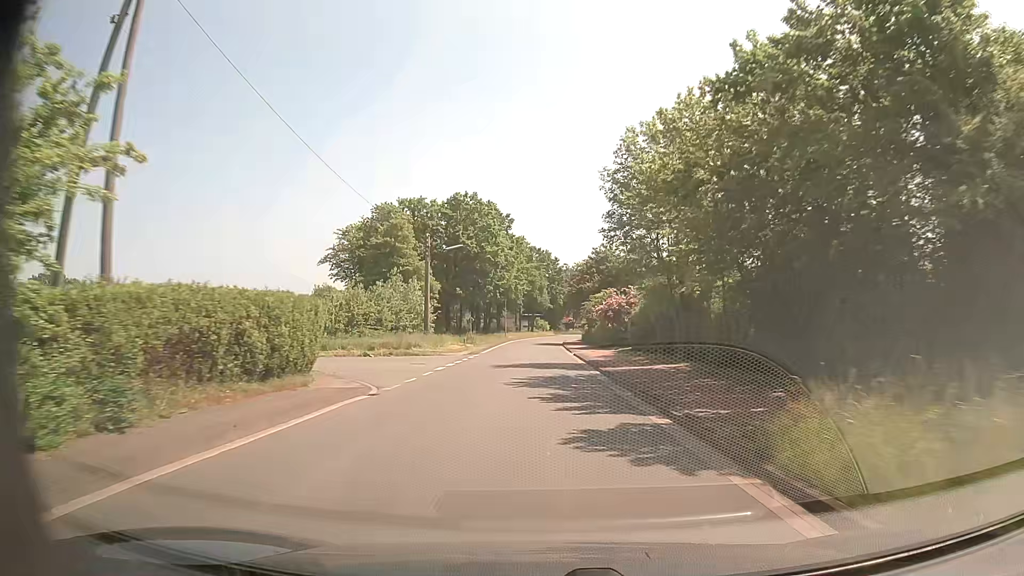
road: tertiary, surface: asphalt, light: Day
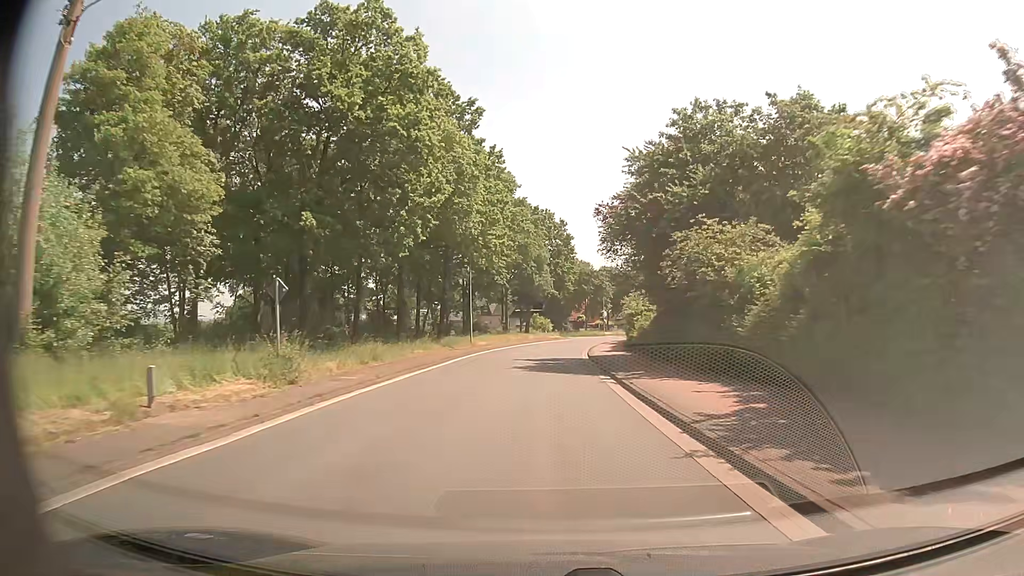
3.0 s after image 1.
(-0.5, +44.0) m; 0°
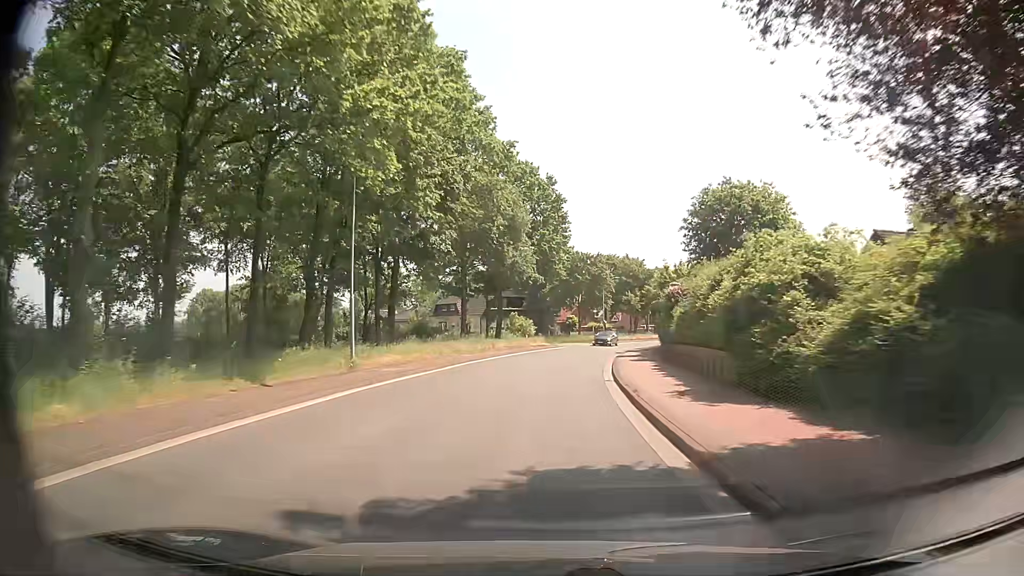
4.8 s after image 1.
(+0.3, +26.0) m; +1°
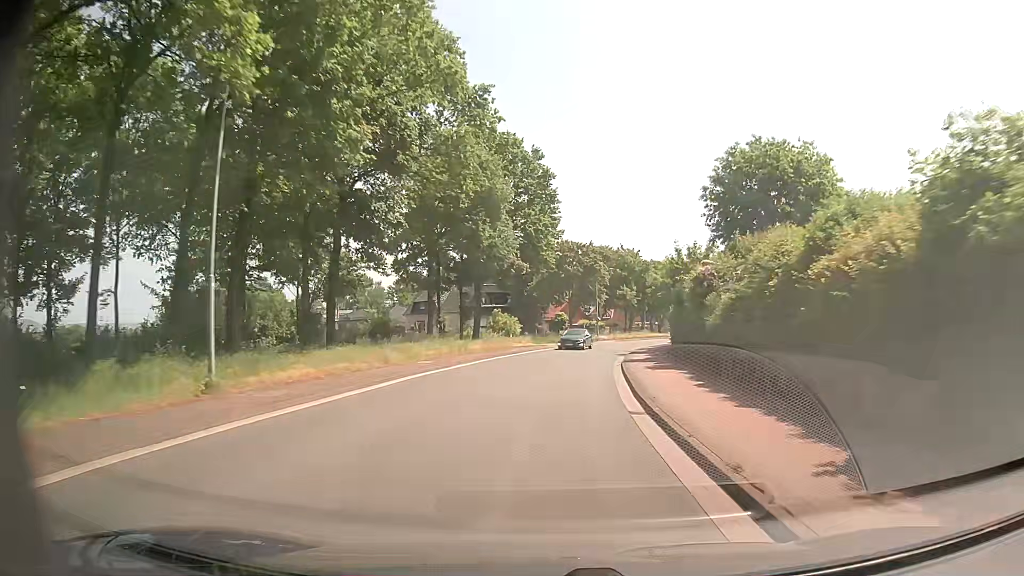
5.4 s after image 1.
(+0.1, +8.7) m; 0°
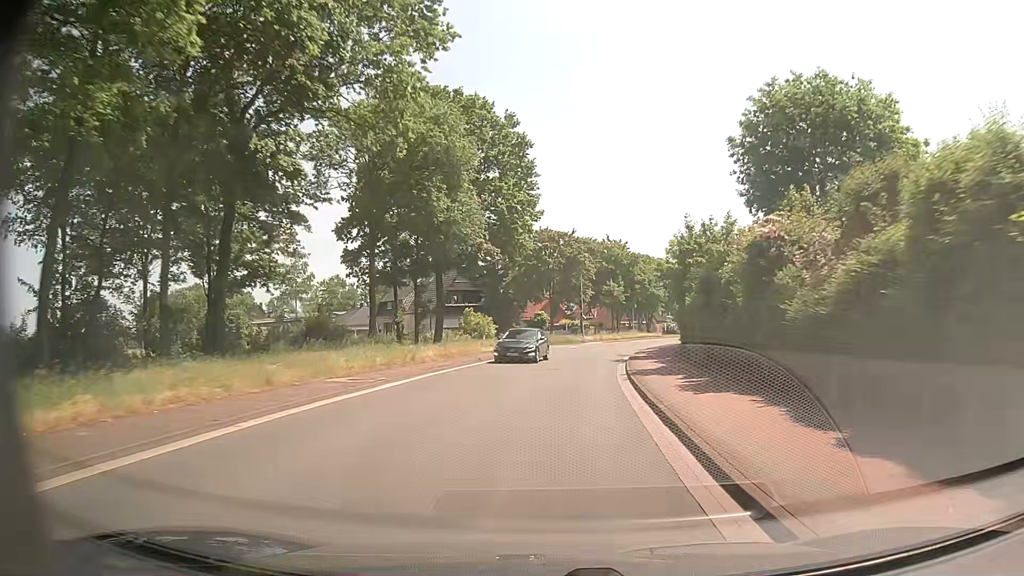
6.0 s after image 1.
(+0.2, +8.7) m; +2°
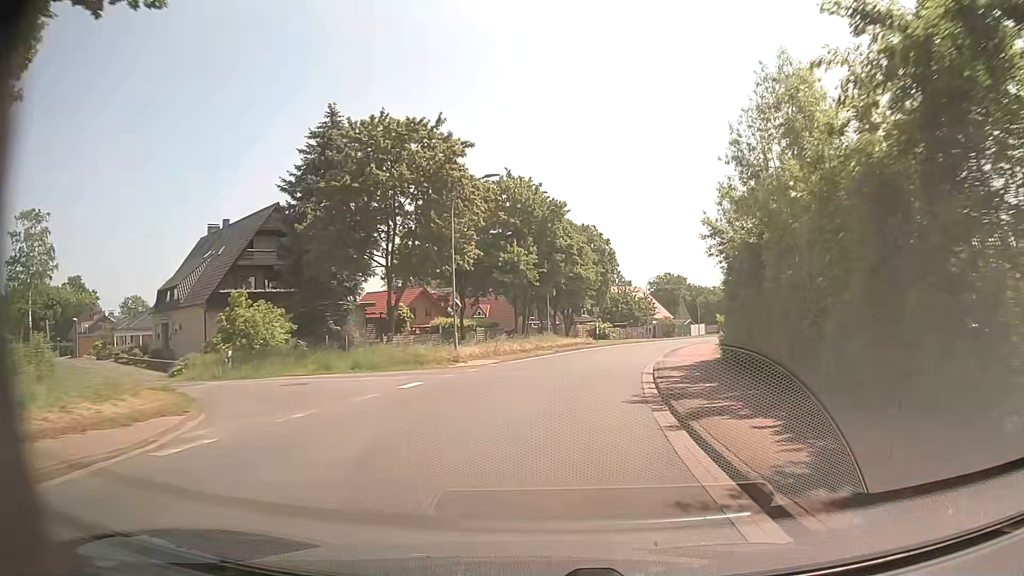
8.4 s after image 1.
(+2.5, +34.9) m; +9°
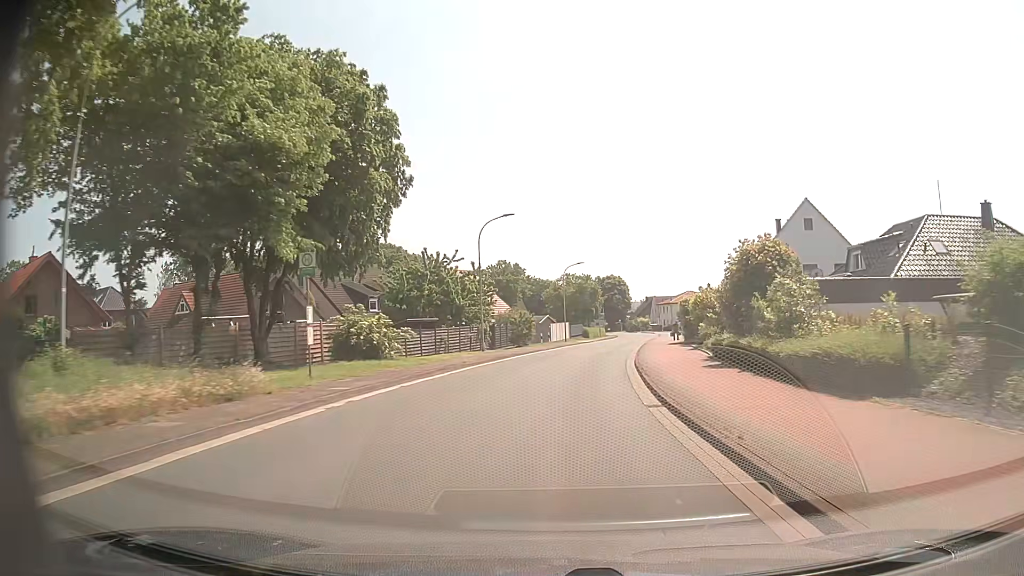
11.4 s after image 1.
(+5.7, +43.3) m; +15°
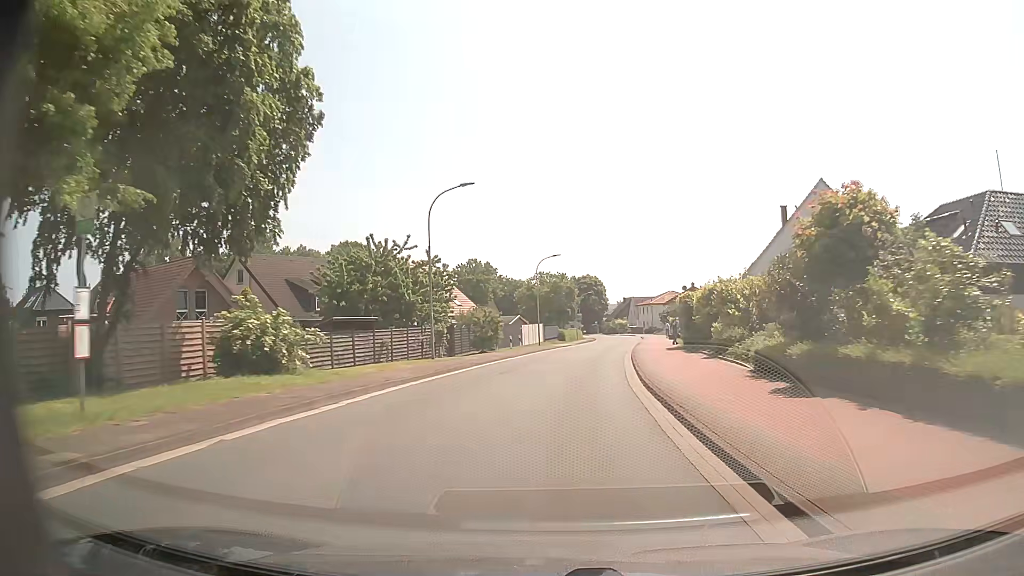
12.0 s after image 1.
(+0.1, +8.4) m; +2°
(0, +10) (+1, +20) (+2, +30) (+3, +40) (+5, +50) (+6, +60) (+8, +69) (+10, +79) (+11, +89) (+12, +99) m
